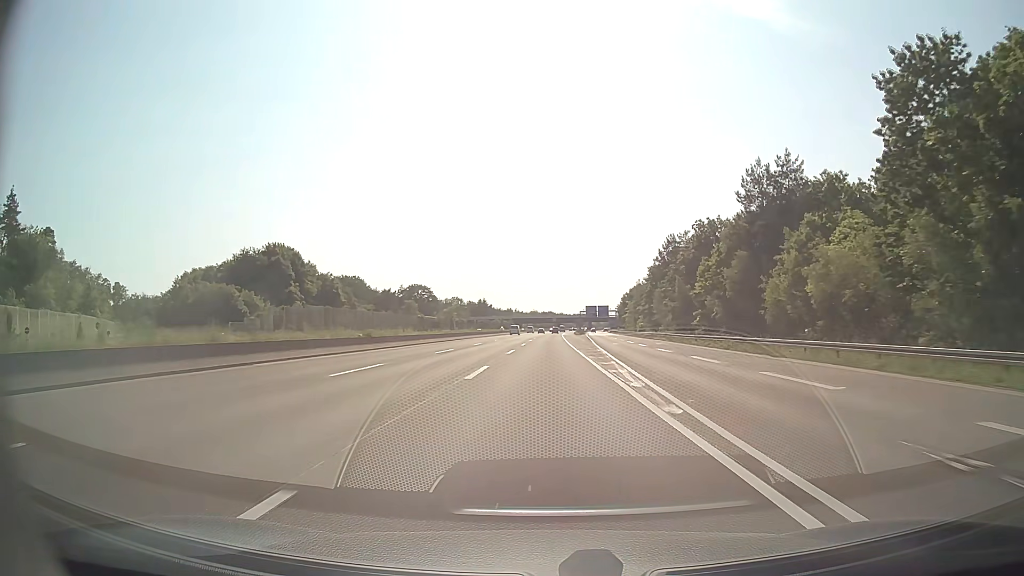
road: motorway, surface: asphalt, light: Day
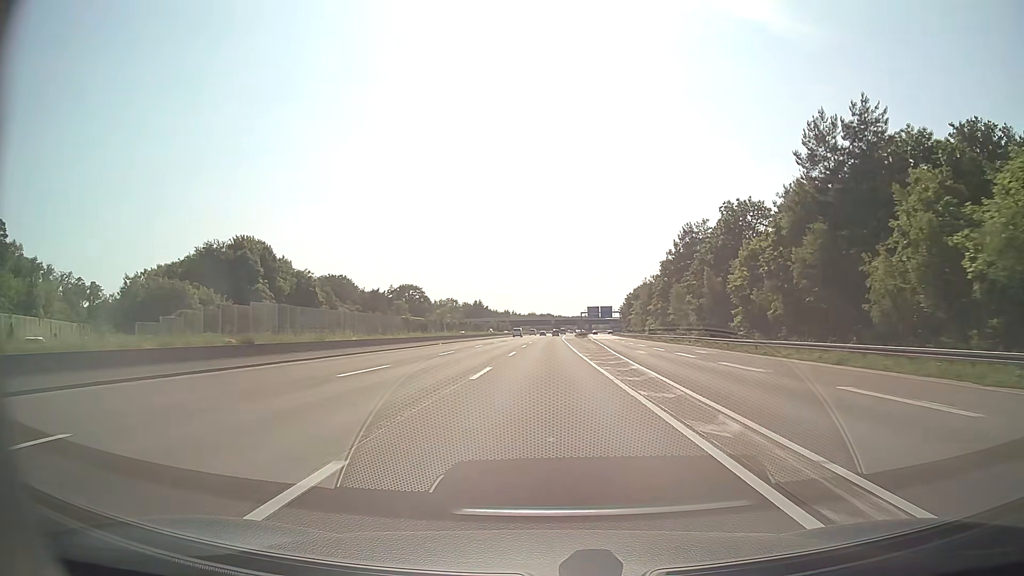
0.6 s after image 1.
(0.0, +17.4) m; 0°
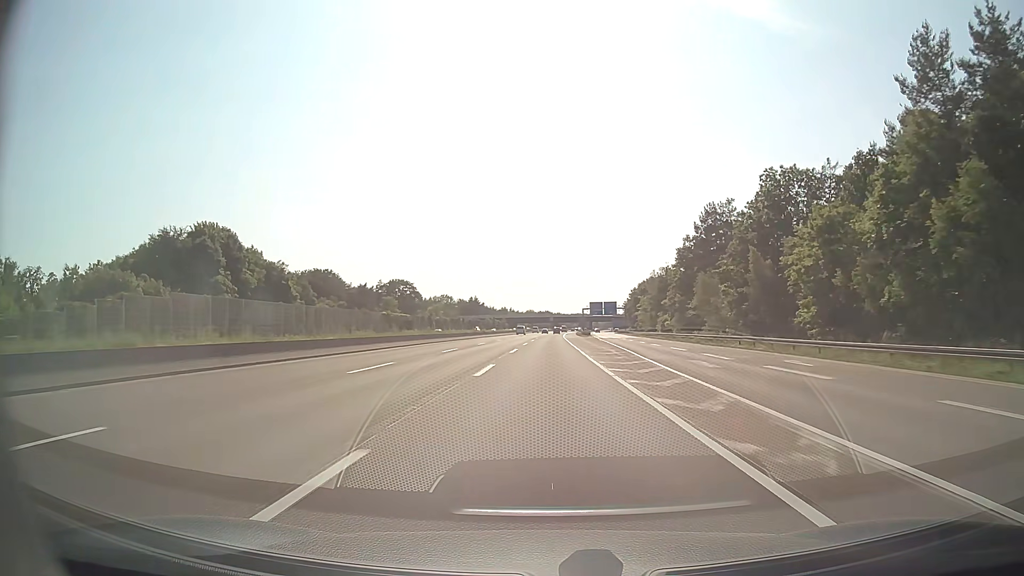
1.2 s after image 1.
(0.0, +17.4) m; 0°
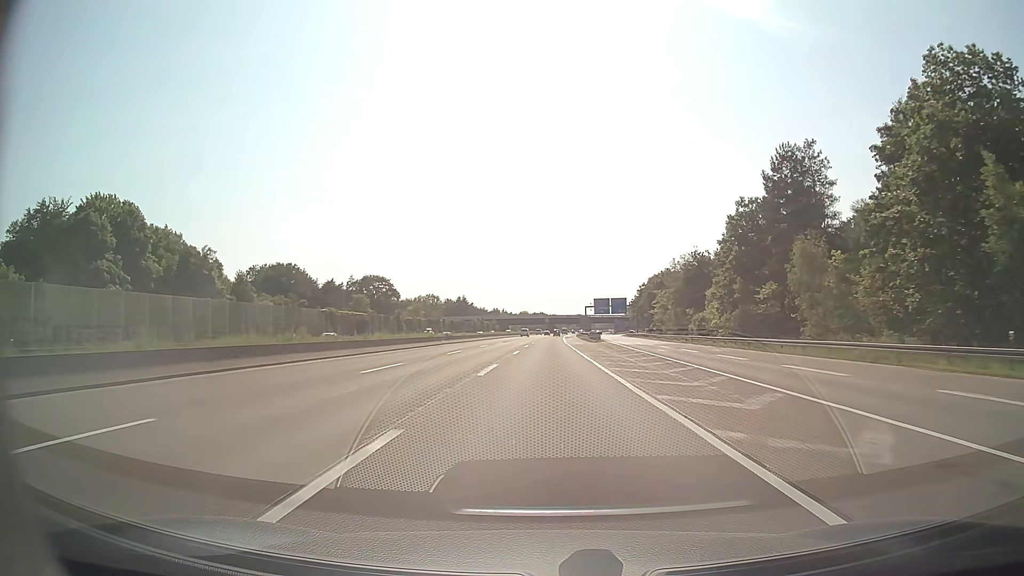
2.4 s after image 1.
(+0.1, +34.8) m; 0°
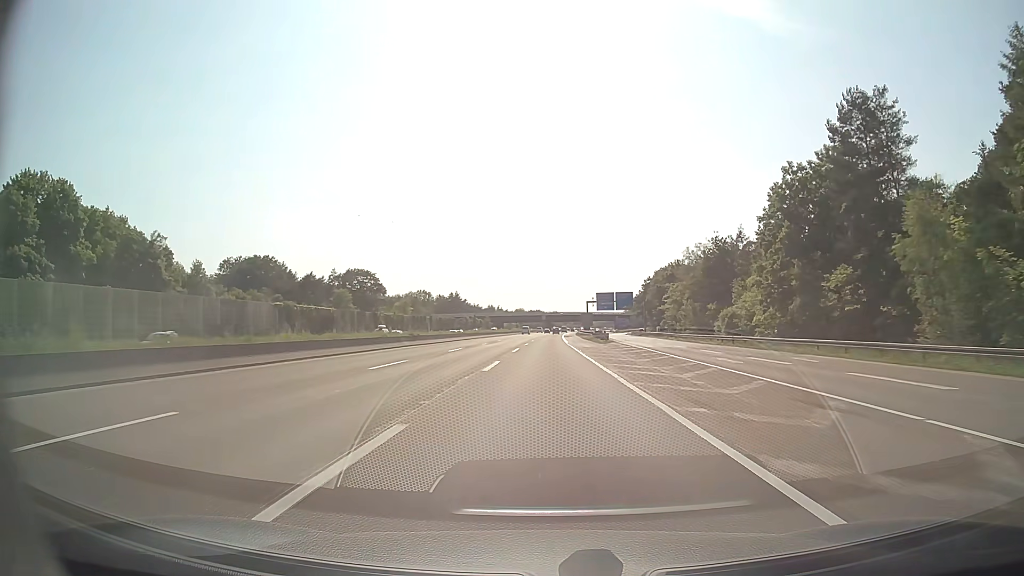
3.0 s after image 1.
(0.0, +17.4) m; 0°
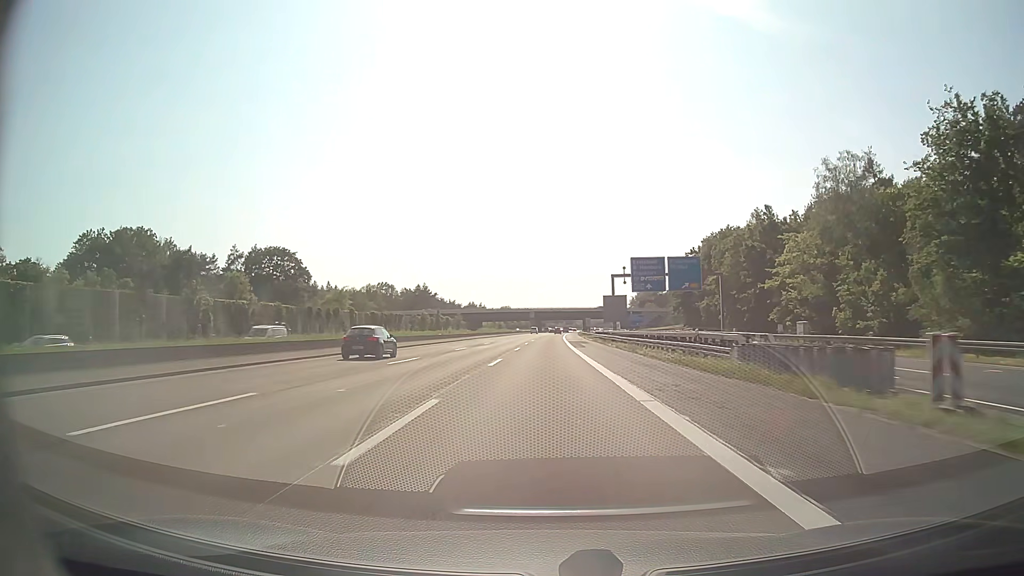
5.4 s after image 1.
(+0.6, +69.6) m; +1°
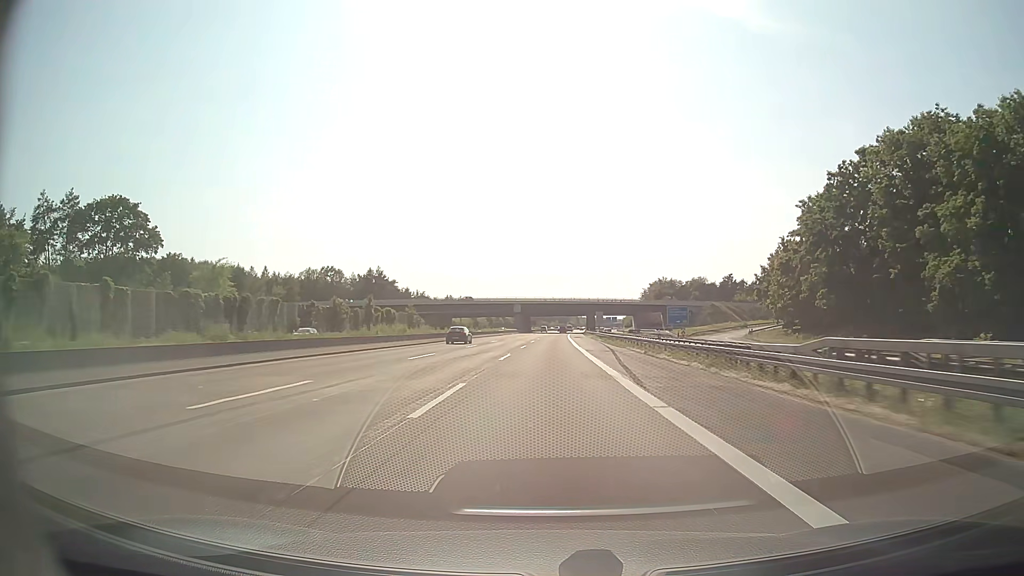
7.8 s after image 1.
(+0.3, +69.6) m; +1°
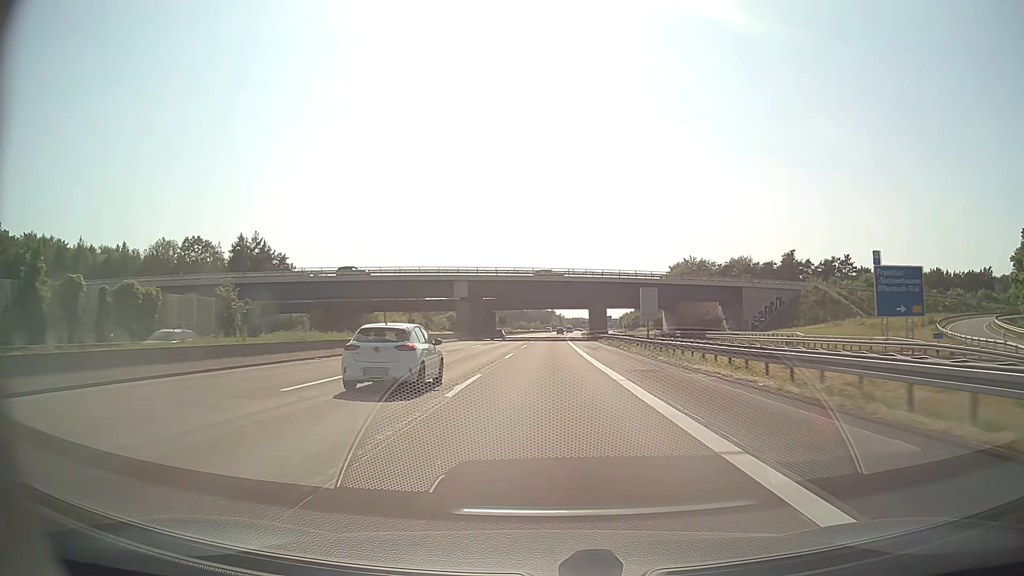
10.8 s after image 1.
(+1.4, +87.0) m; +2°
(0, +10) (0, +20) (0, +30) (0, +40) (0, +50) (+1, +60) (+1, +70) (+1, +80) (+1, +90) (+1, +100) m
